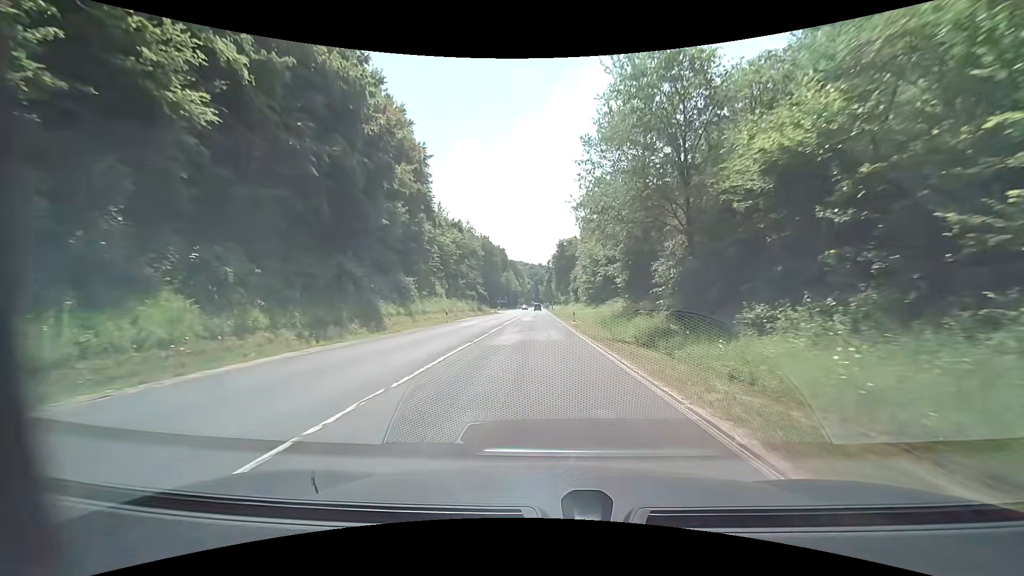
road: secondary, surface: asphalt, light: Day
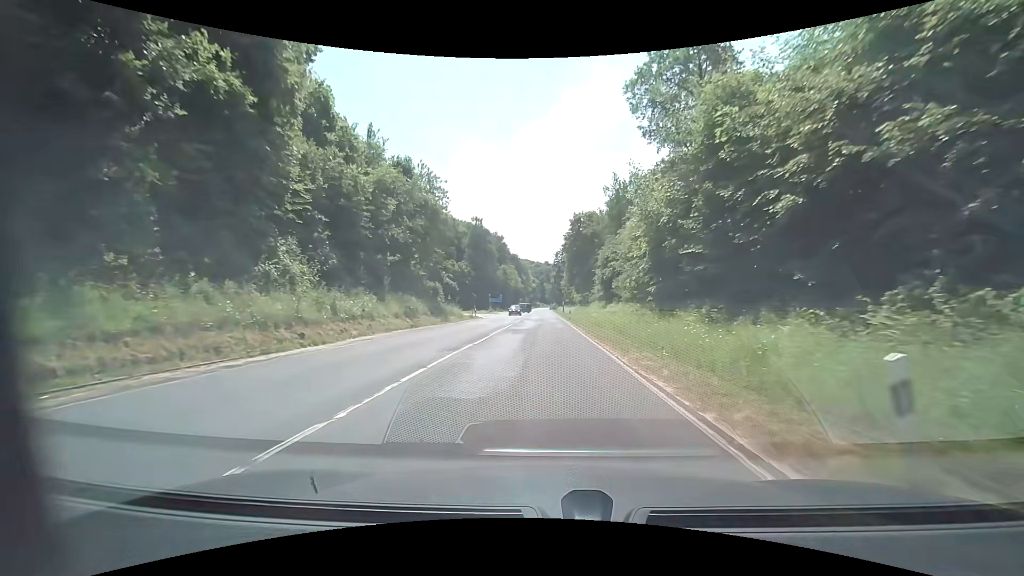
(-0.4, +37.2) m; -1°
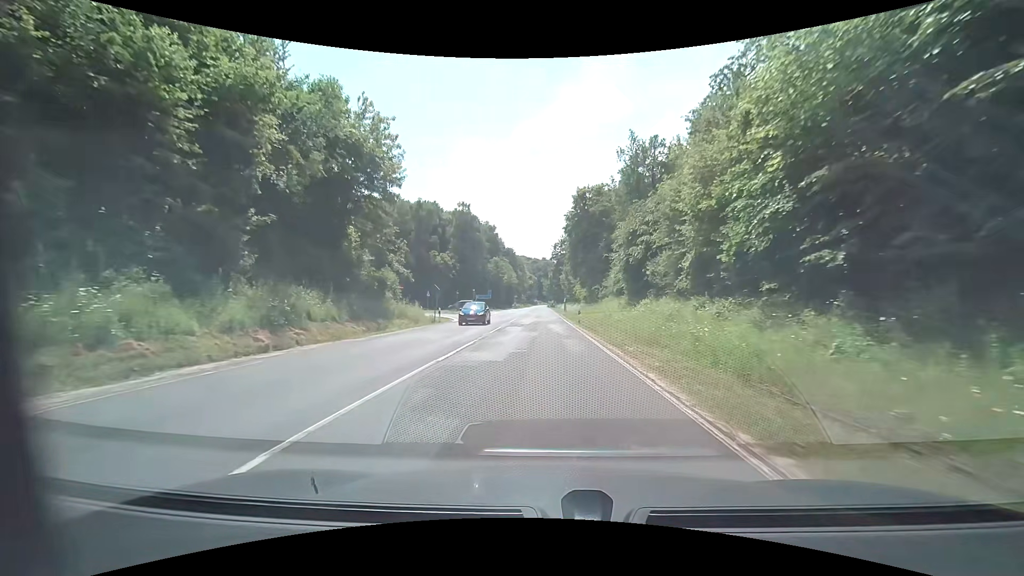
(-0.1, +17.6) m; 0°
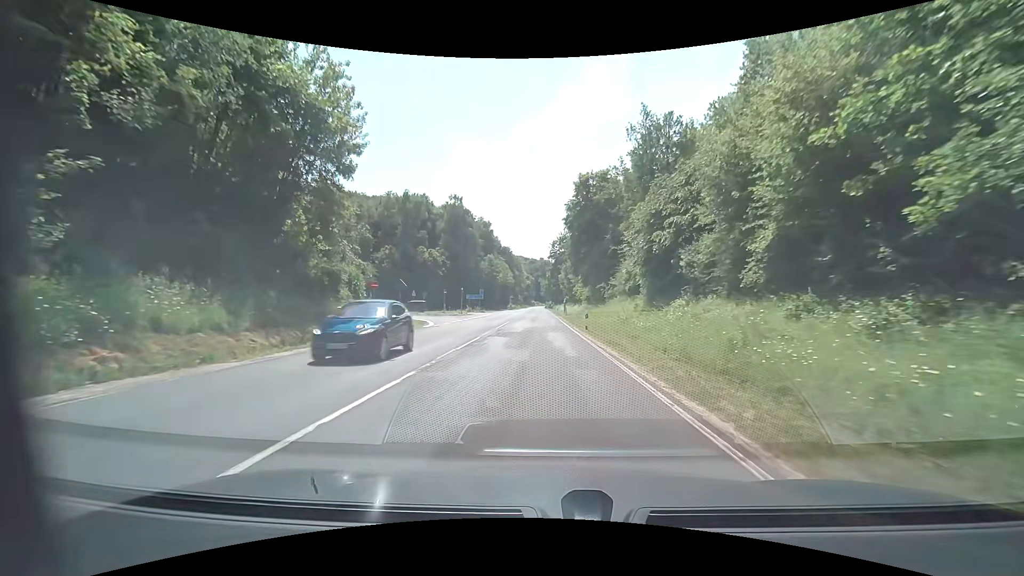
(0.0, +8.3) m; +1°
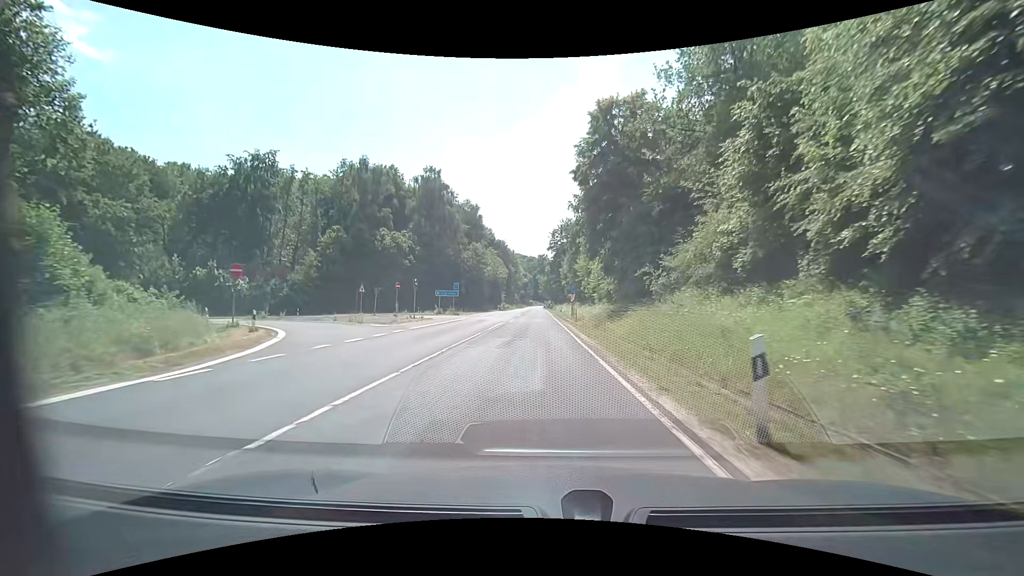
(0.0, +22.6) m; 0°
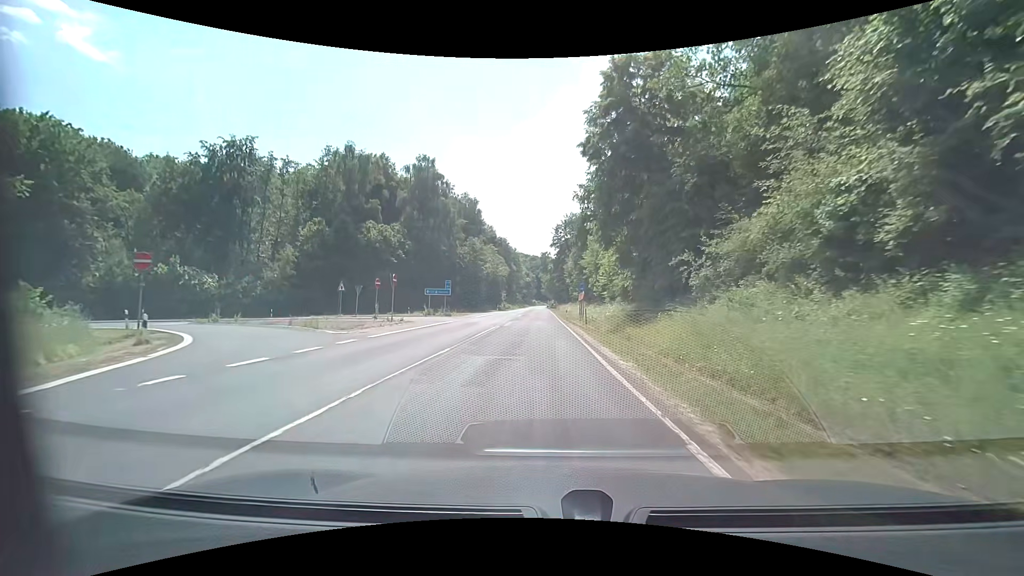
(0.0, +6.8) m; -1°
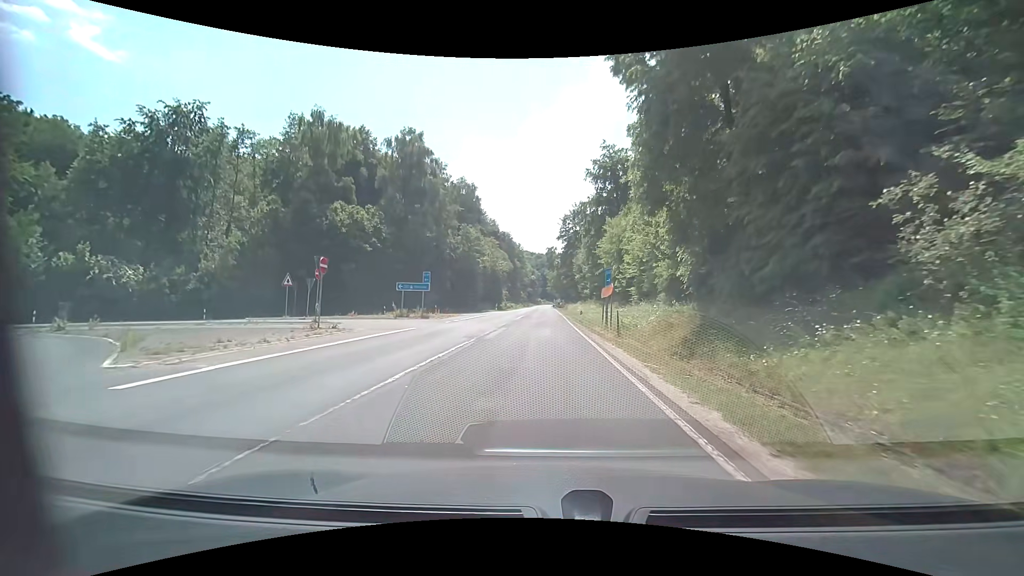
(0.0, +12.1) m; -1°
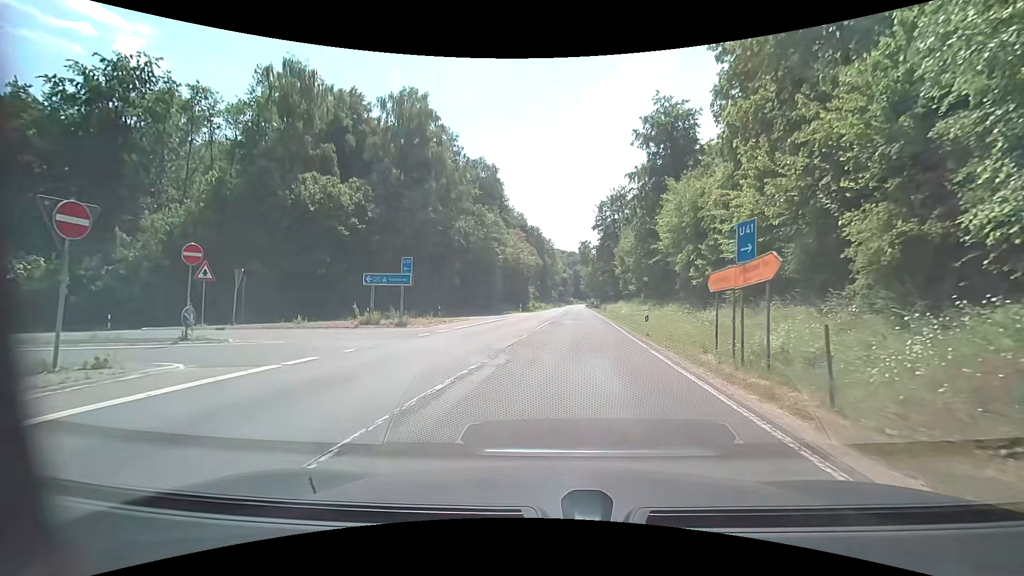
(-0.3, +13.6) m; -4°
(0, +10) (-4, +19) (-13, +22) (-23, +23) (-33, +22) (-43, +21) (-53, +19) (-62, +16) (-72, +13) (-81, +9) m
